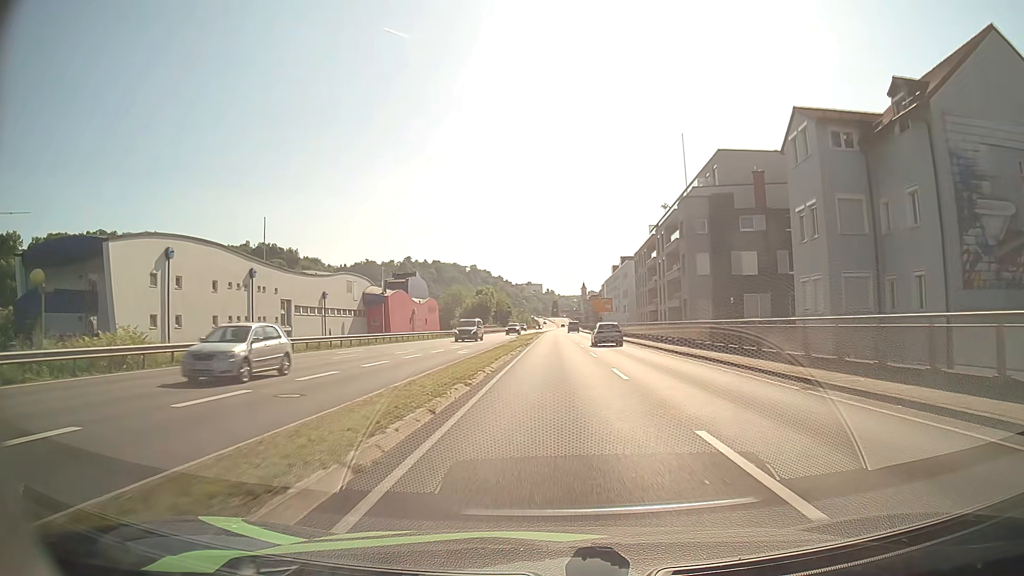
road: primary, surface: asphalt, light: Day
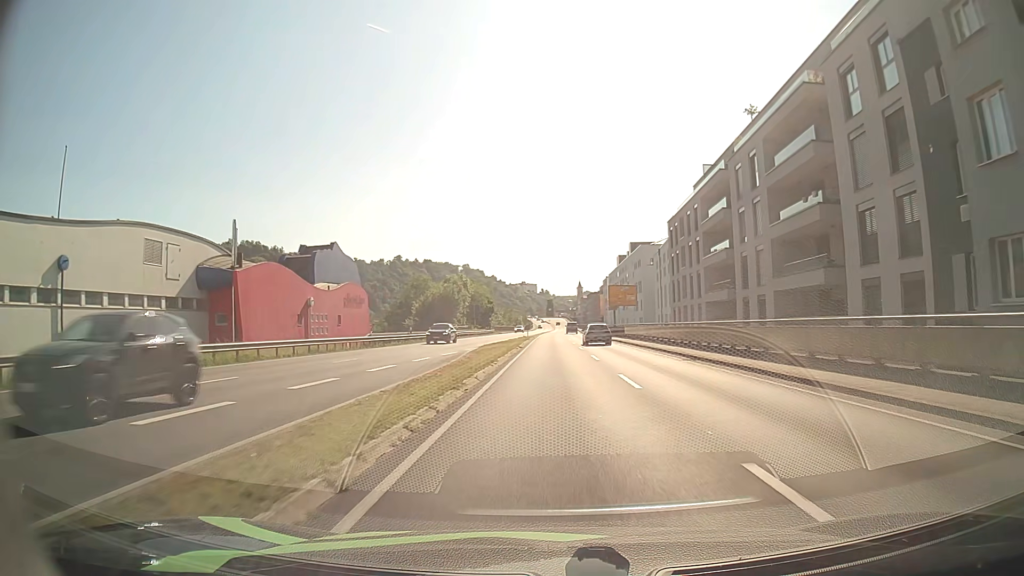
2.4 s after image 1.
(+0.1, +38.2) m; 0°
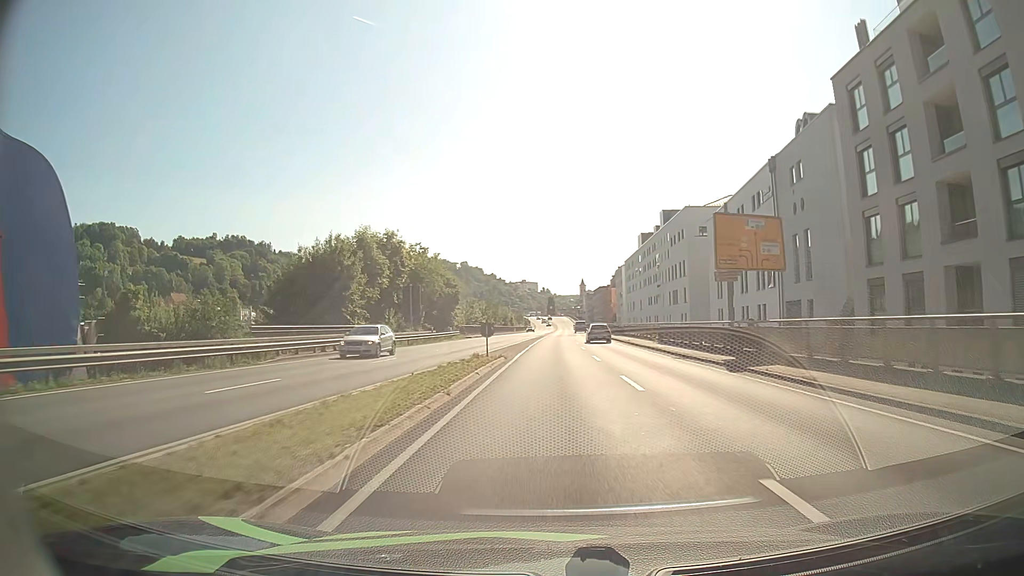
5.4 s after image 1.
(+0.1, +48.9) m; 0°
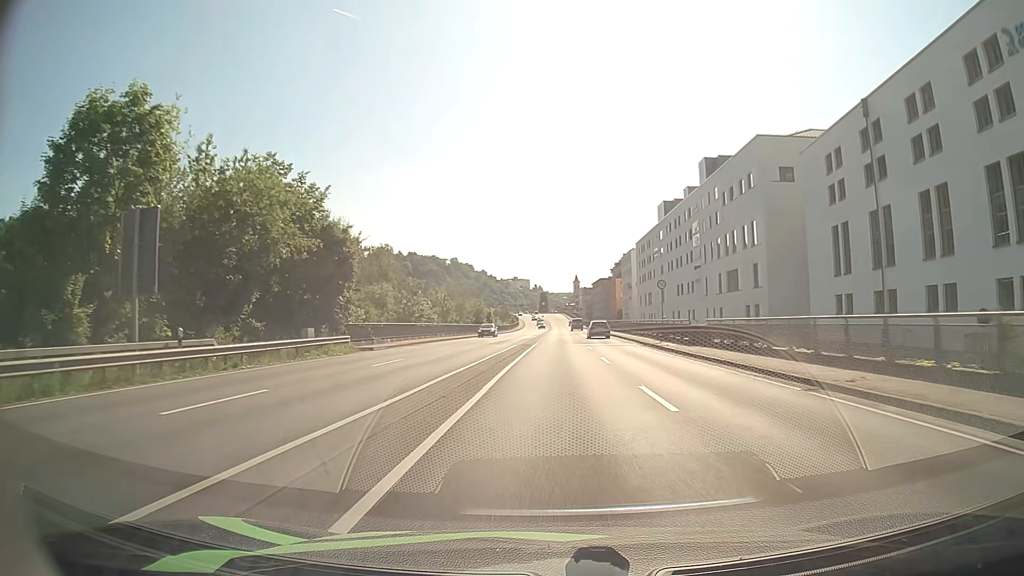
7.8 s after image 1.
(+0.1, +39.6) m; +1°
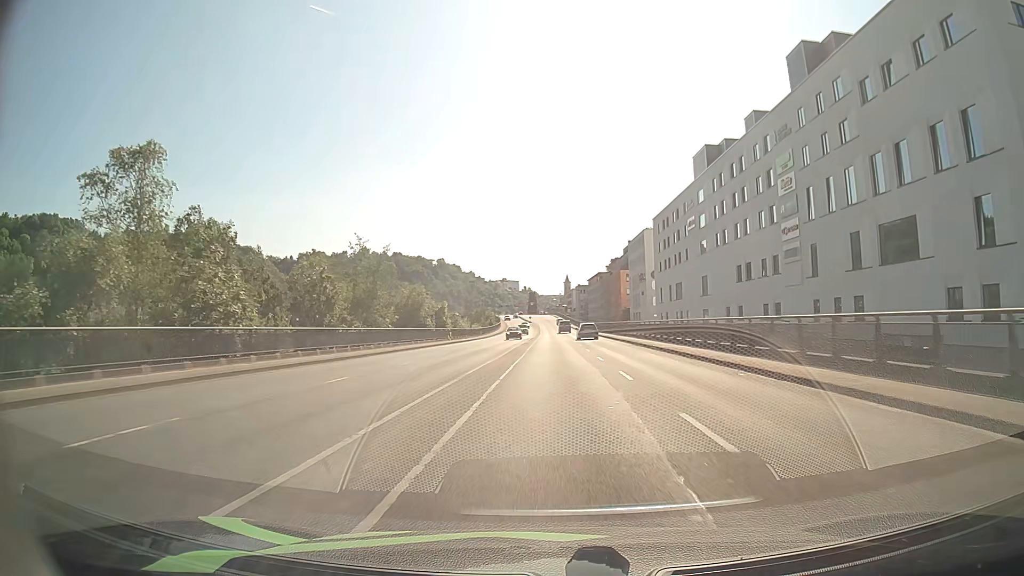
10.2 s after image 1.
(+0.2, +39.5) m; +1°
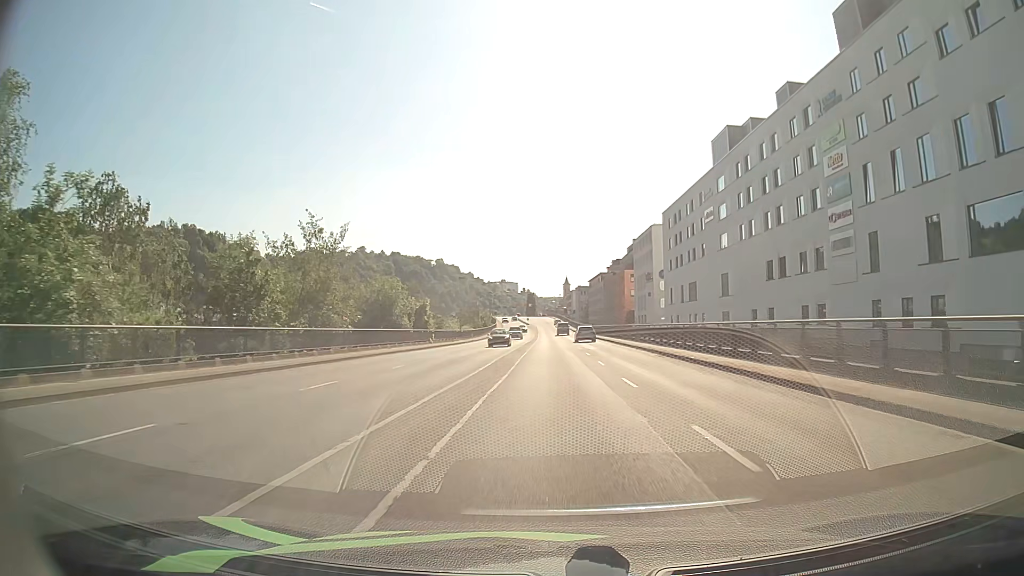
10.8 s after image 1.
(0.0, +9.8) m; 0°
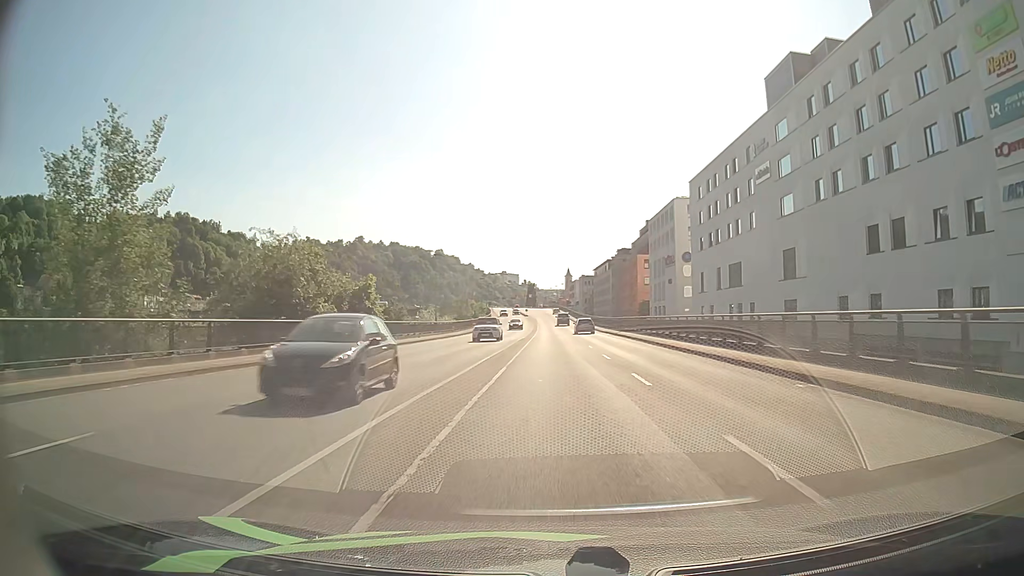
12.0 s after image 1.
(0.0, +19.5) m; 0°
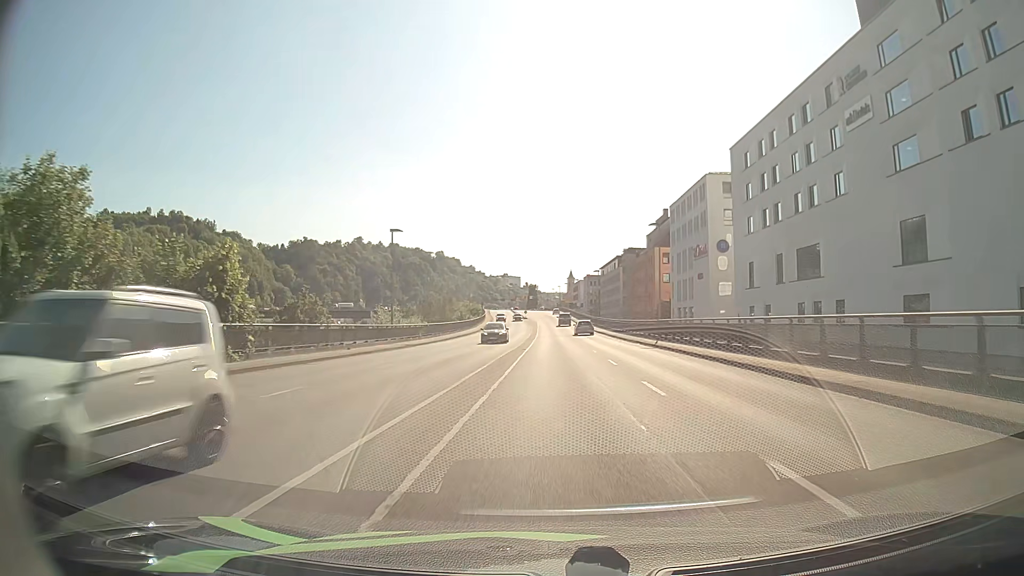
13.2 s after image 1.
(0.0, +19.3) m; 0°
(0, +10) (0, +20) (0, +30) (0, +40) (0, +50) (0, +60) (0, +70) (0, +80) (0, +90) (0, +100) m
